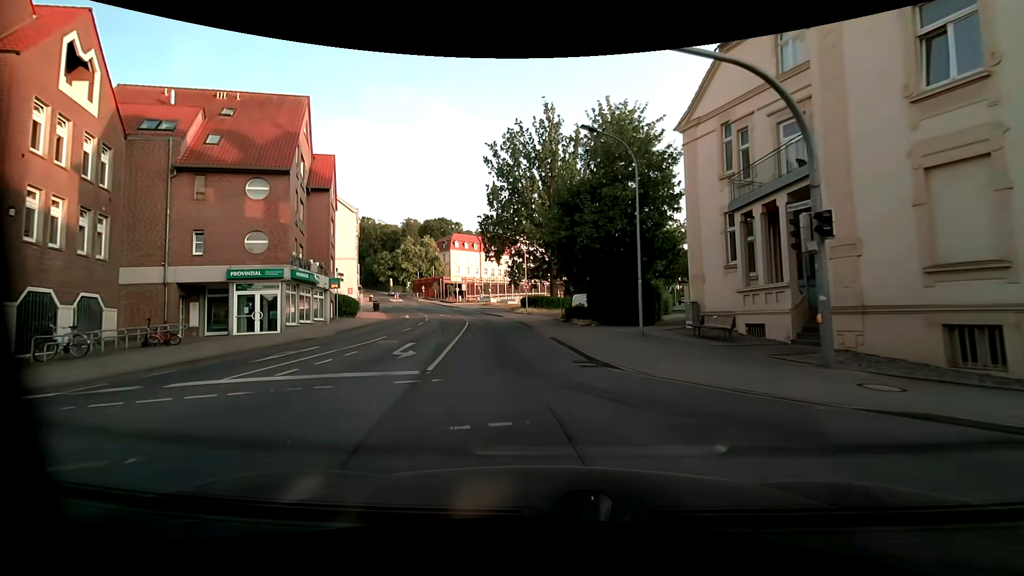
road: unclassified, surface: asphalt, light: Day
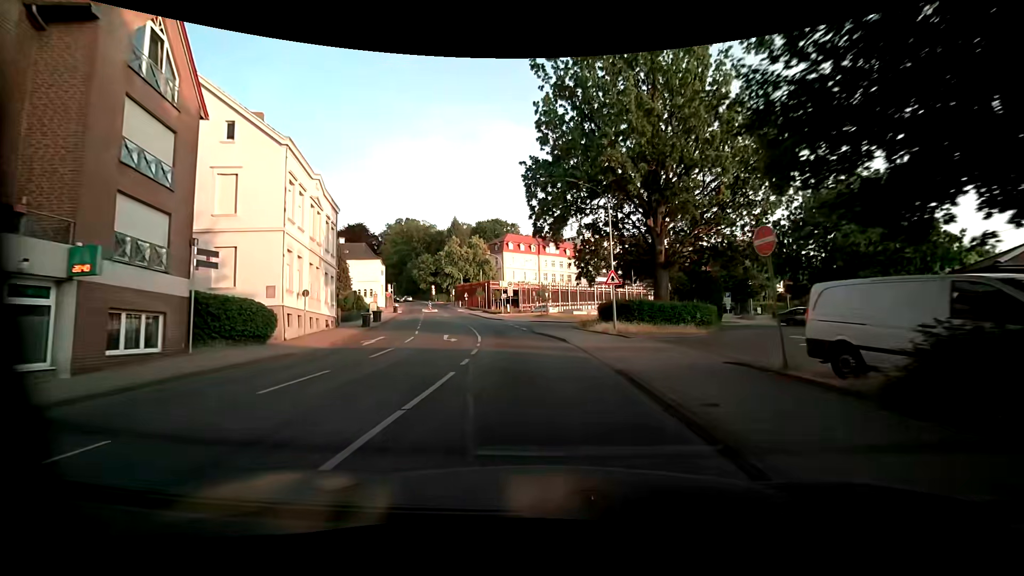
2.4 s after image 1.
(-1.9, +24.1) m; -8°
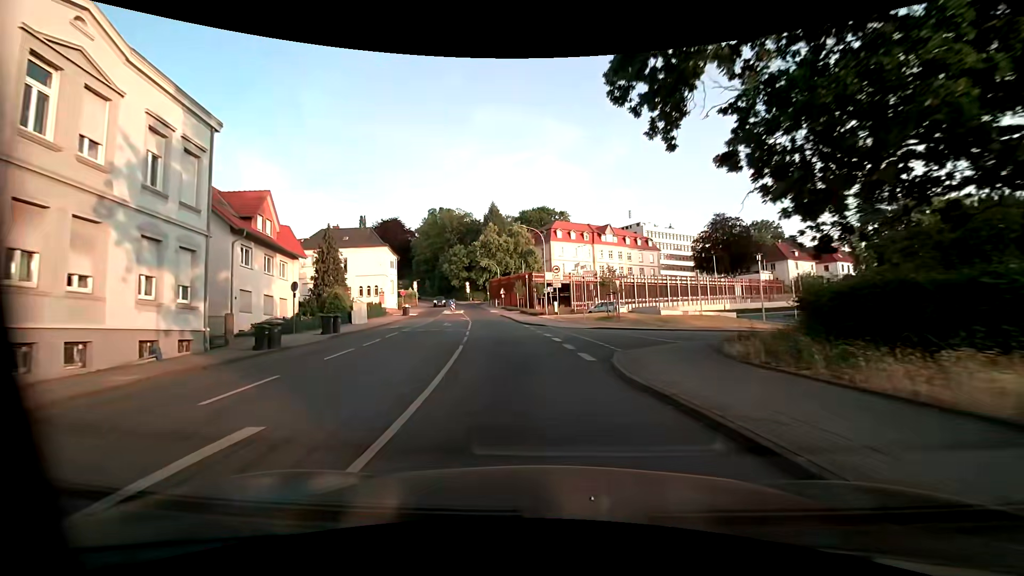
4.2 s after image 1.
(-0.8, +20.2) m; -6°
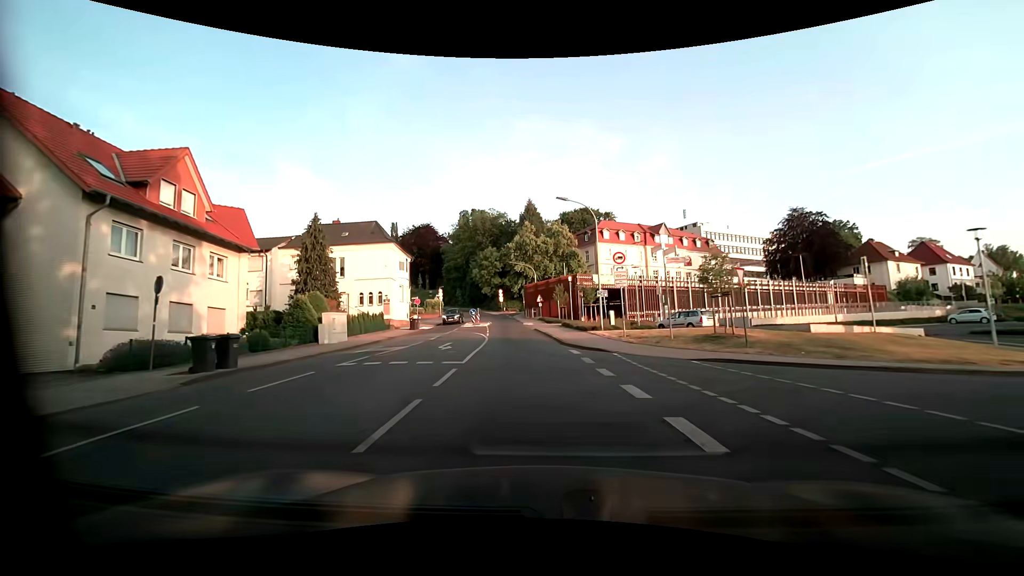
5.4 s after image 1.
(-0.5, +13.2) m; -4°
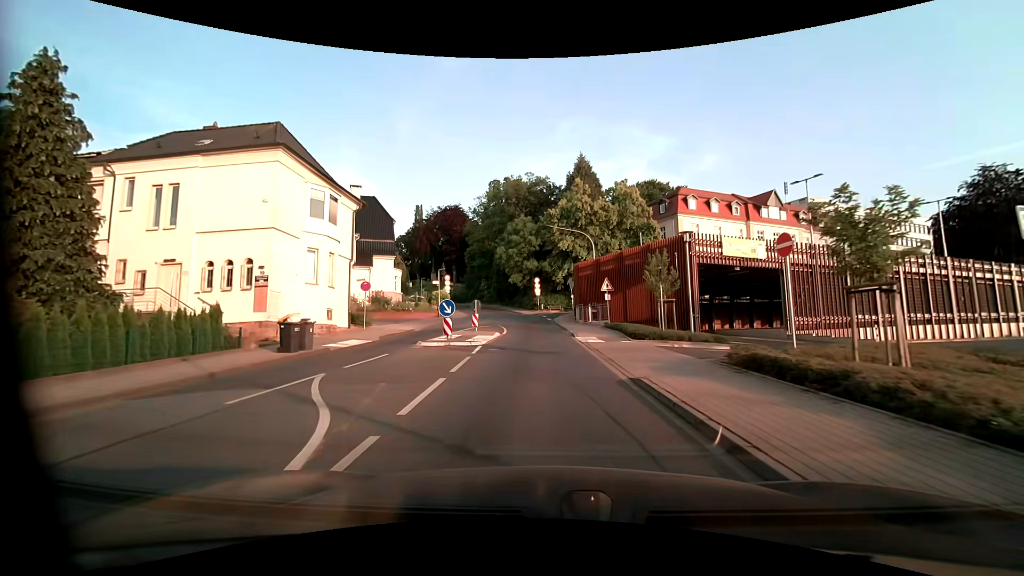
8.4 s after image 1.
(-1.5, +27.5) m; -5°
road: residential
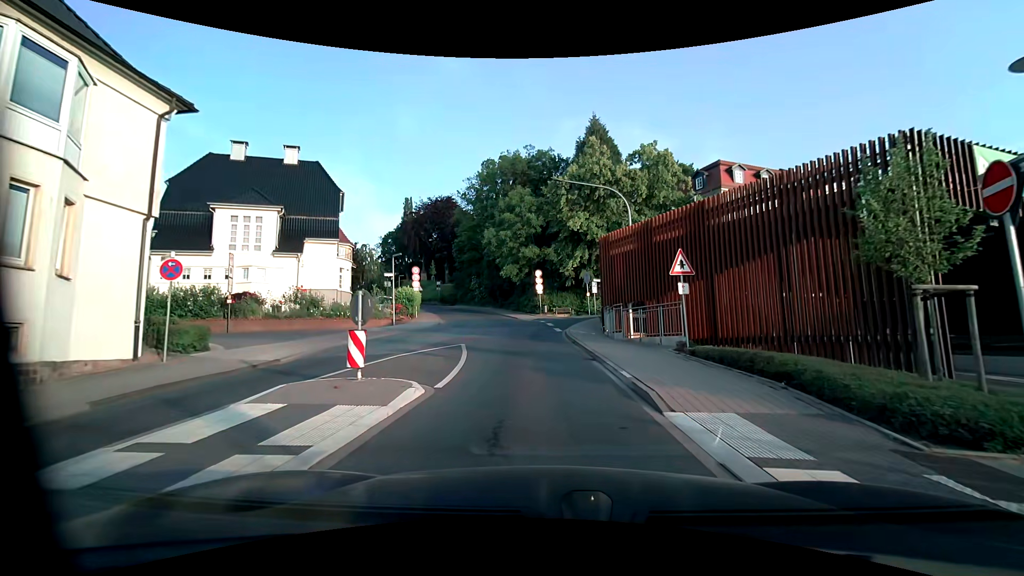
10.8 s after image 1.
(-0.1, +15.0) m; 0°
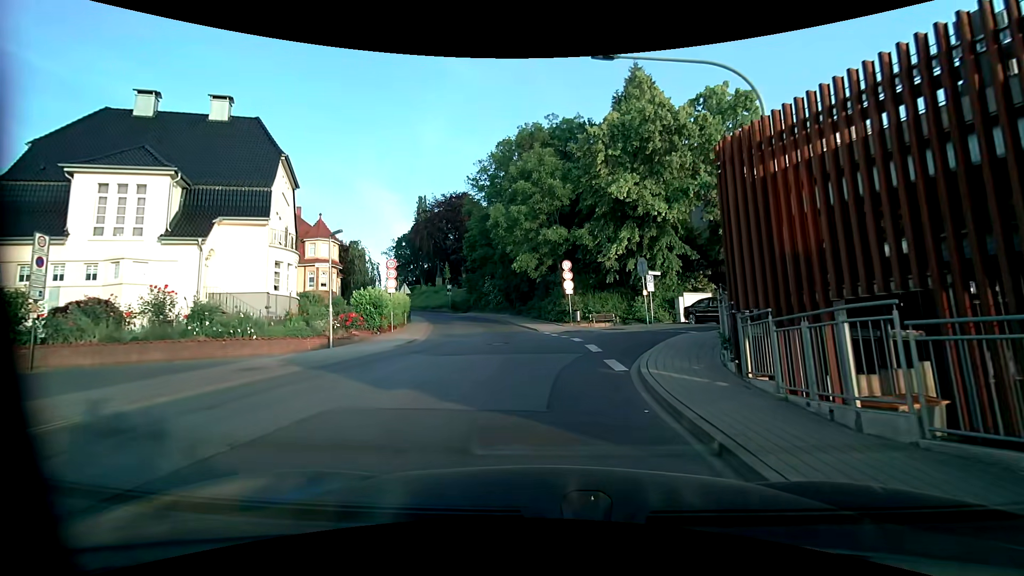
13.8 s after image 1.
(-0.1, +12.5) m; -2°
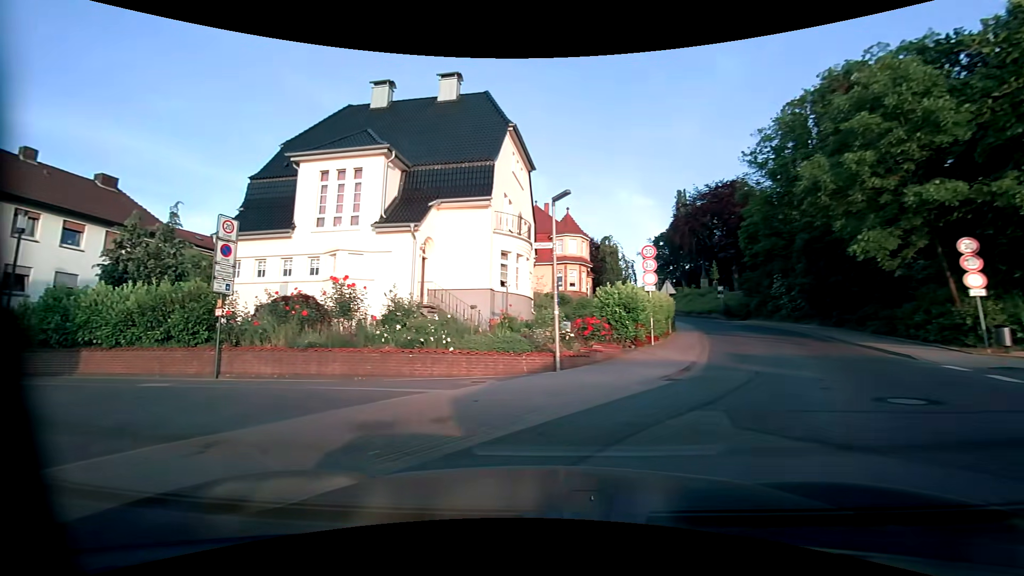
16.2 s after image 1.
(-1.6, +7.9) m; -31°
